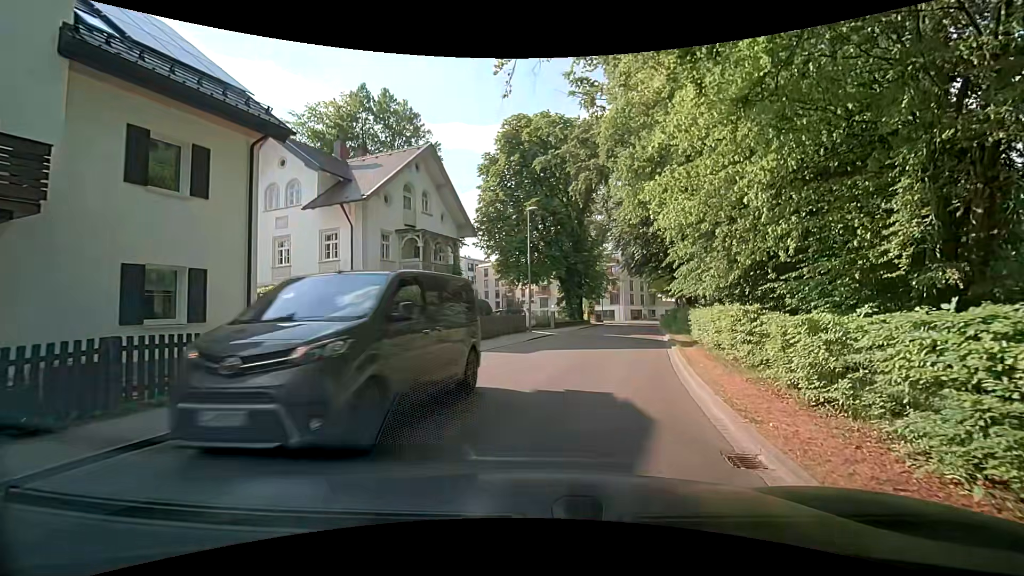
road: residential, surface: asphalt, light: Day
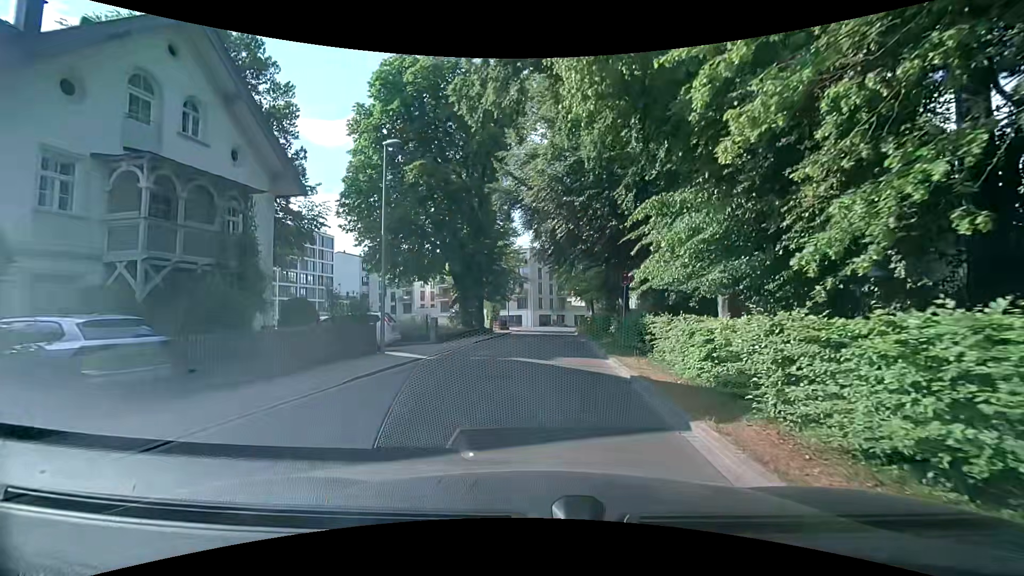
(+1.2, +12.1) m; +9°
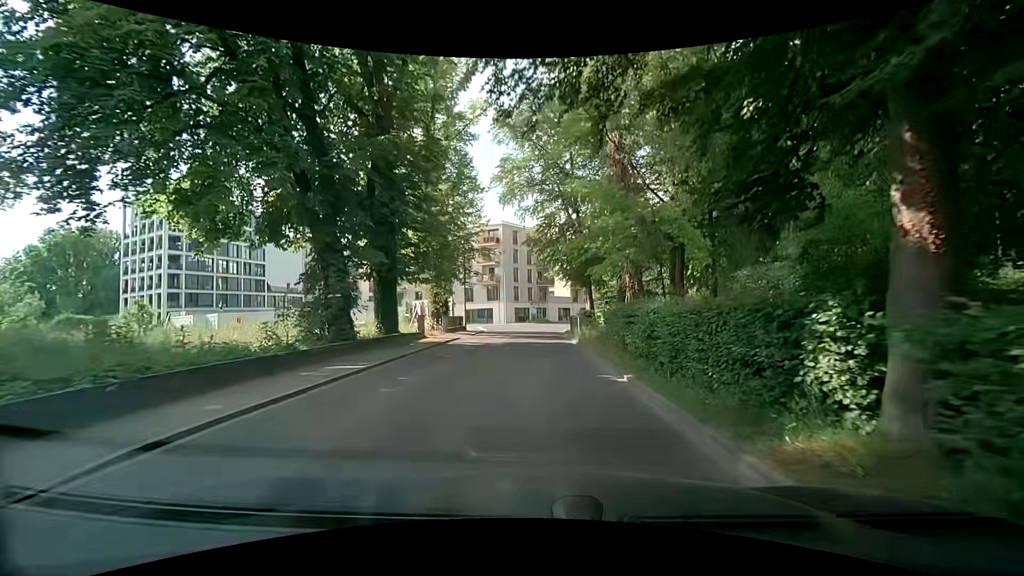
(+1.0, +20.8) m; +5°
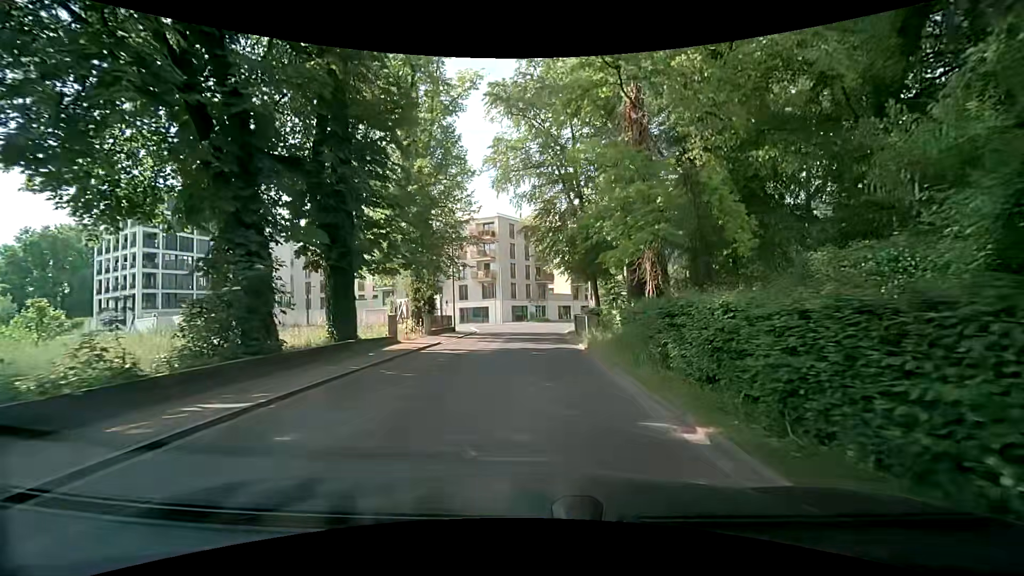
(-0.1, +4.8) m; 0°
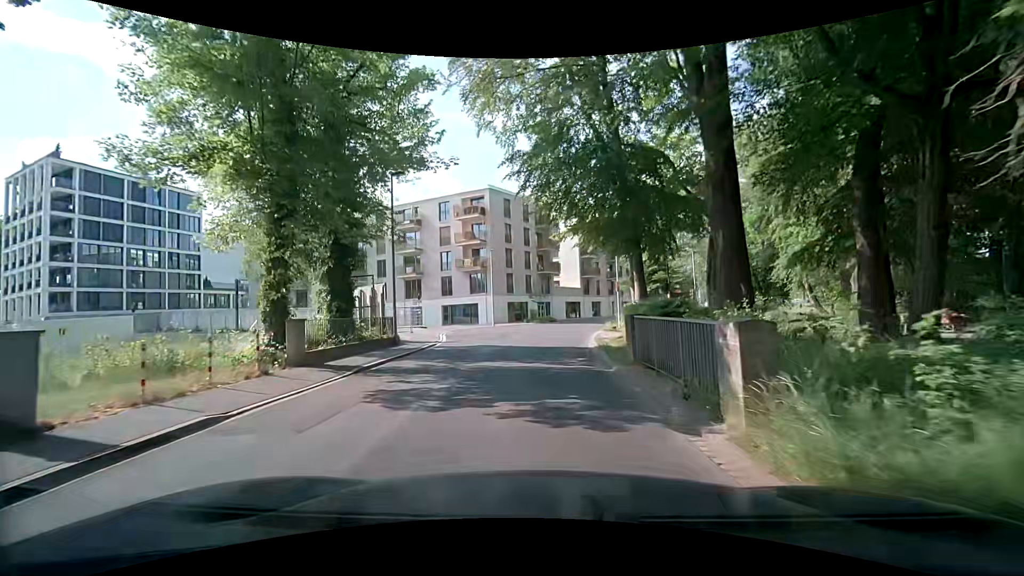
(-0.2, +15.4) m; -2°
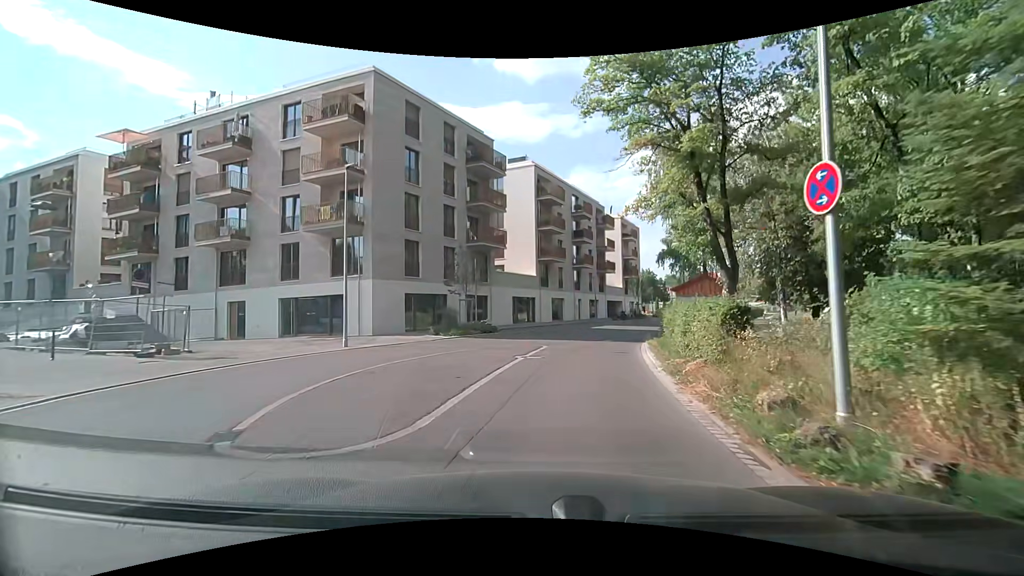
(+1.0, +26.7) m; +6°
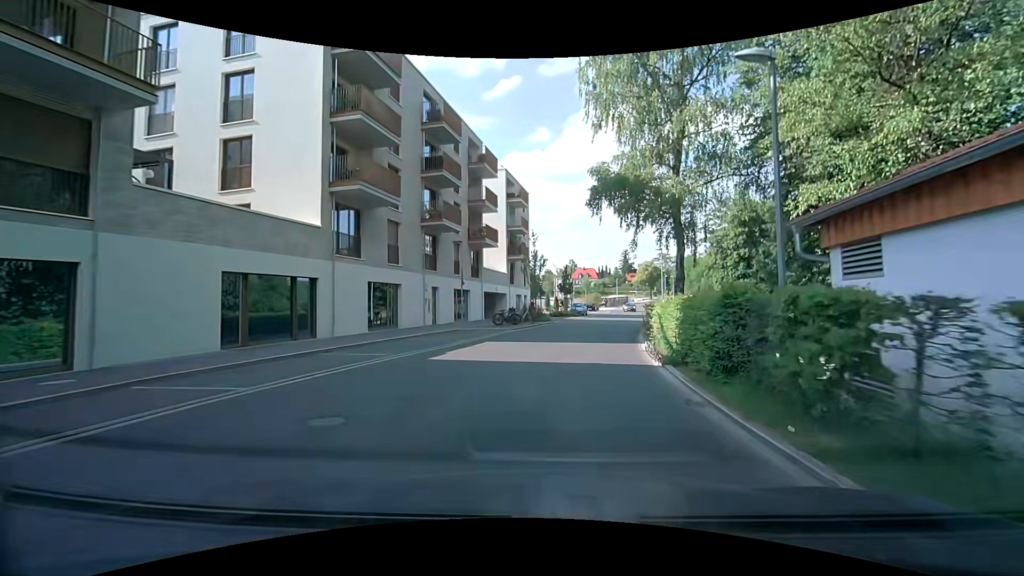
(+3.2, +26.6) m; +13°
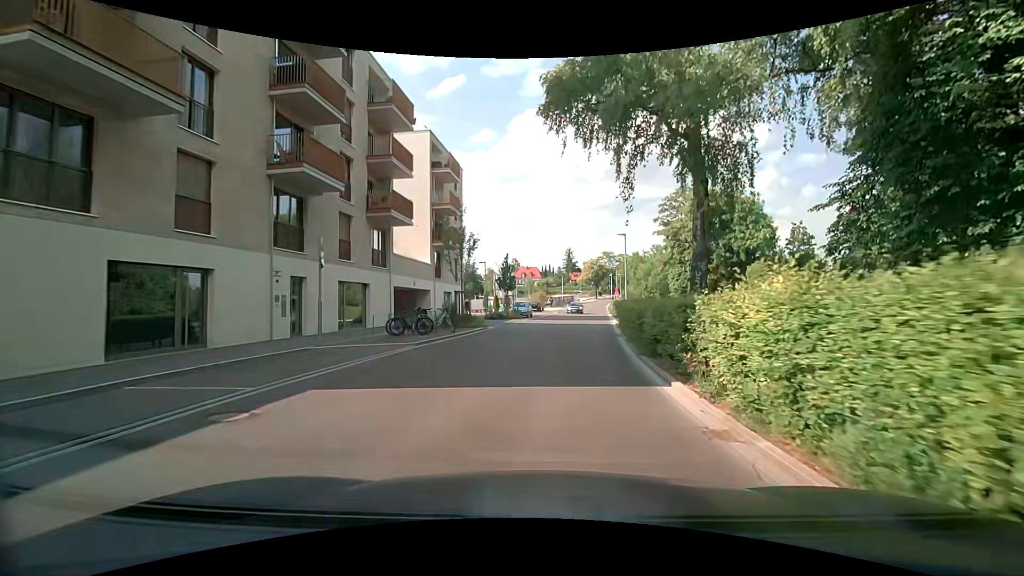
(+0.7, +11.0) m; +6°
(+1, +10) (+2, +20) (+3, +30) (+4, +40) (+6, +50) (+7, +60) (+9, +69) (+10, +79) (+12, +89) (+13, +99) m
